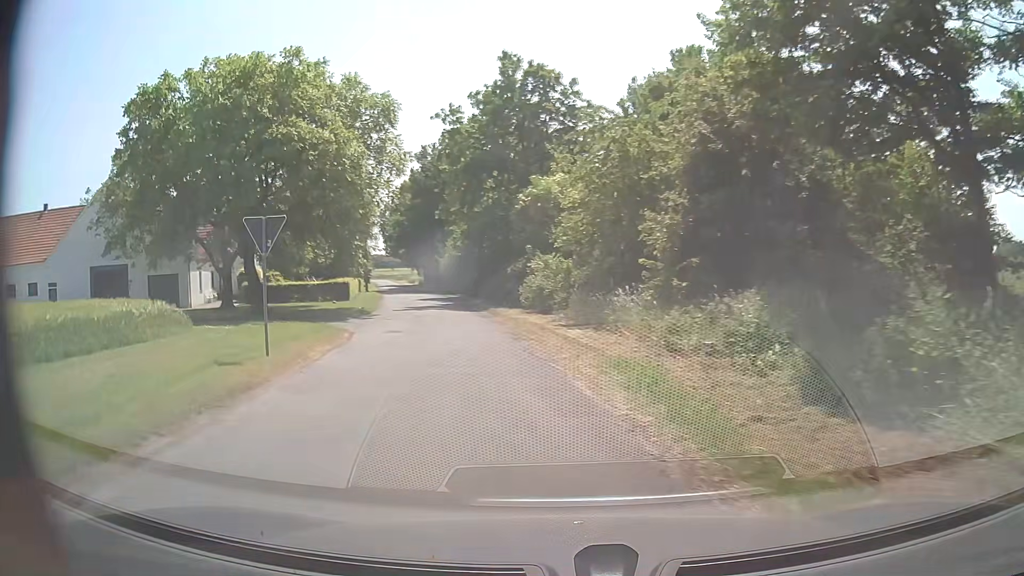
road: unclassified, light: Day
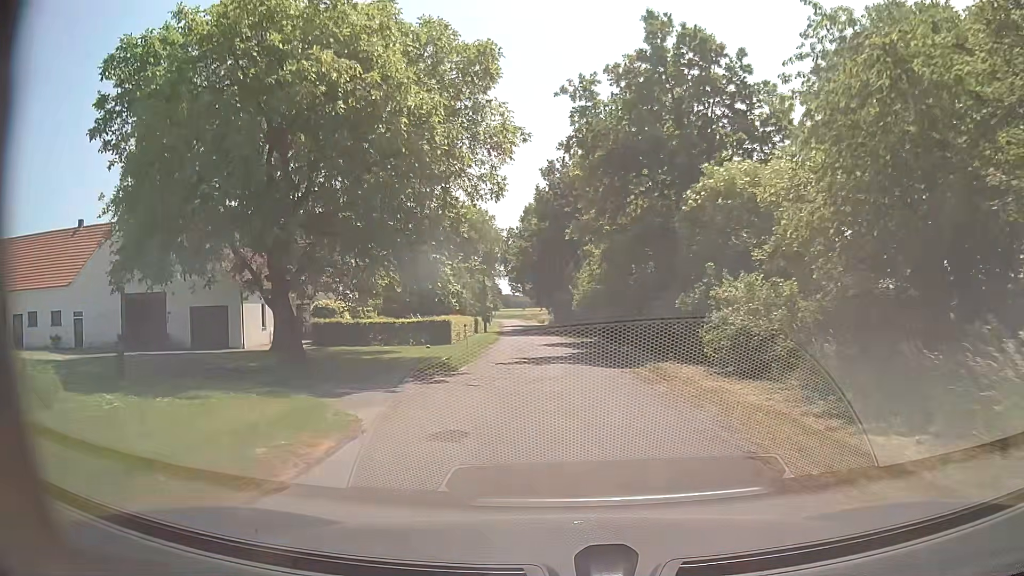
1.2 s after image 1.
(-1.9, +11.3) m; -14°
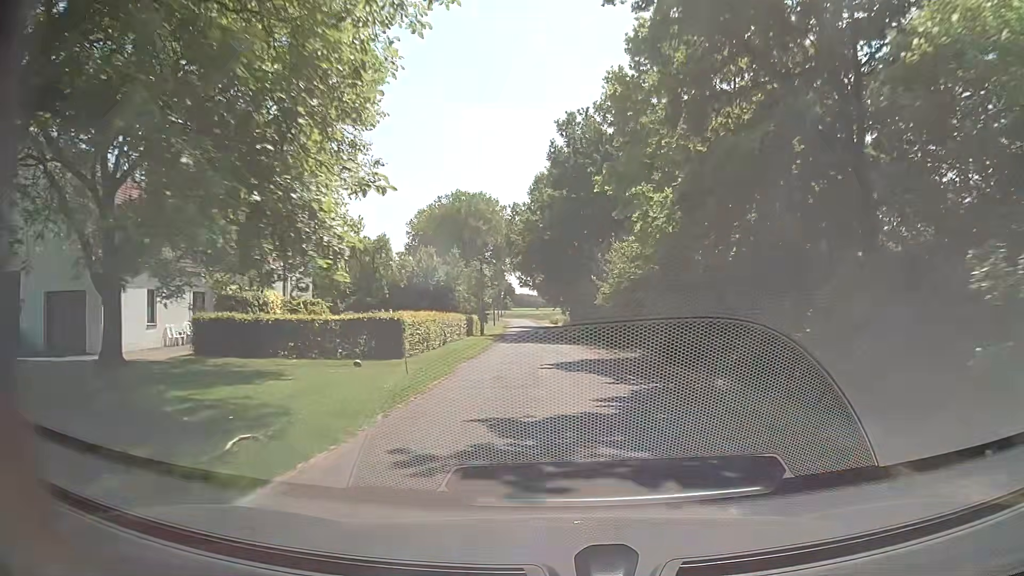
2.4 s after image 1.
(-0.2, +14.4) m; 0°
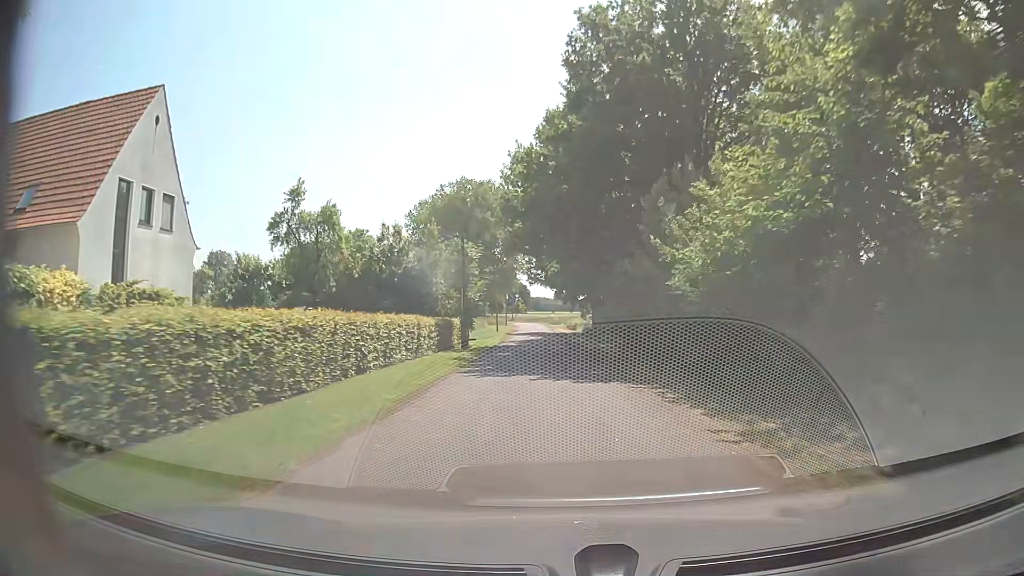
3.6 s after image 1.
(-0.4, +16.9) m; -2°
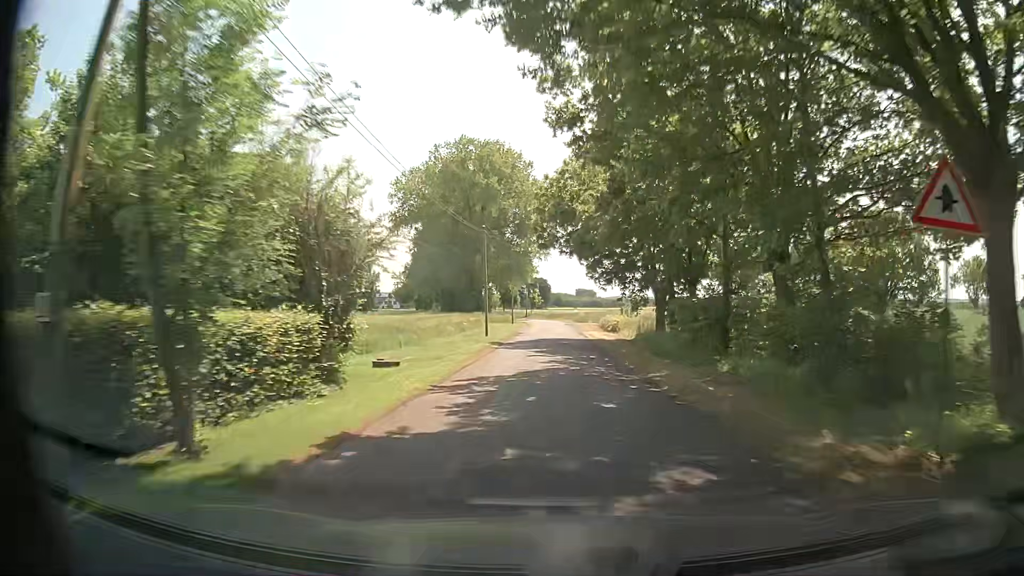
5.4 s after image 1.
(-0.3, +28.1) m; -1°
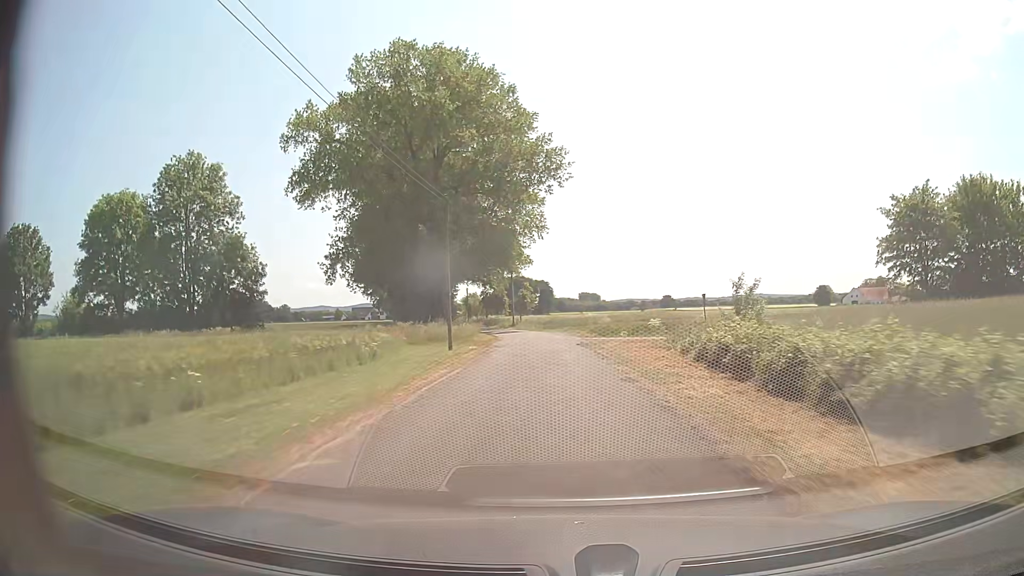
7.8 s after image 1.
(-0.1, +40.7) m; 0°
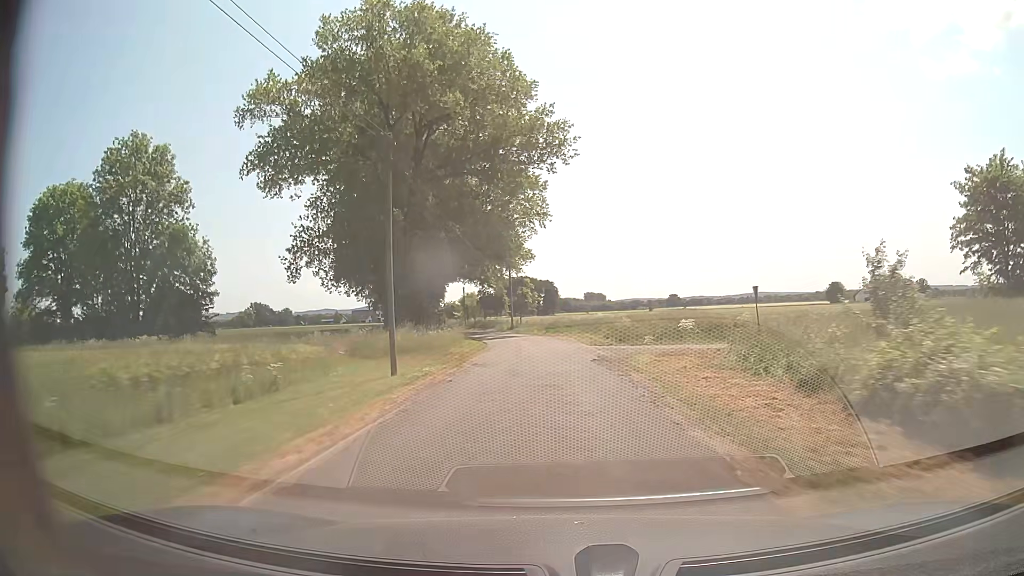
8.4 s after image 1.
(-0.1, +10.3) m; -1°
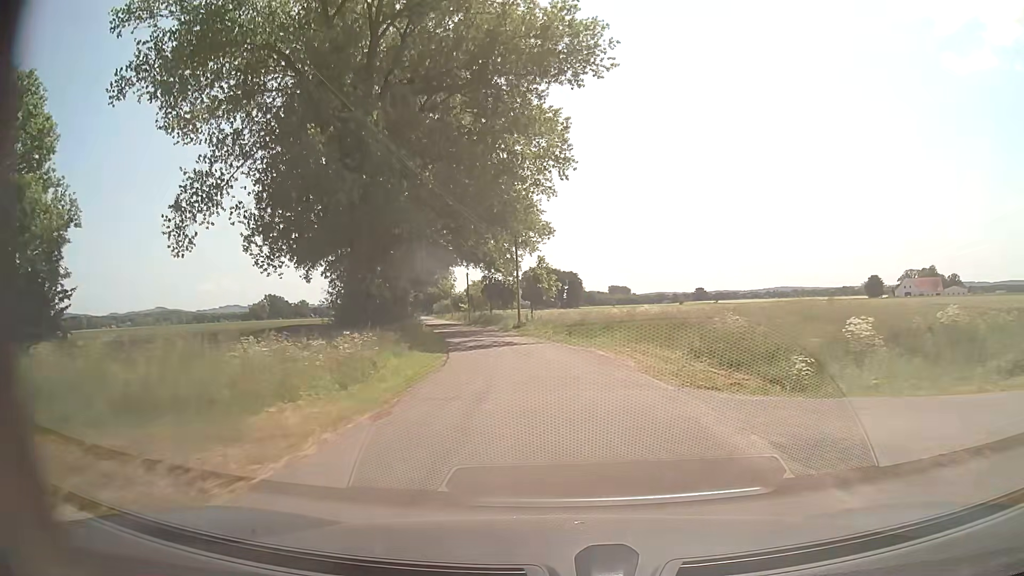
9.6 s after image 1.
(-0.2, +20.4) m; -2°
(0, +10) (-1, +20) (-2, +30) (-4, +40) (-6, +50) (-8, +59) (-10, +69) (-13, +79) (-15, +89) (-17, +98) m
